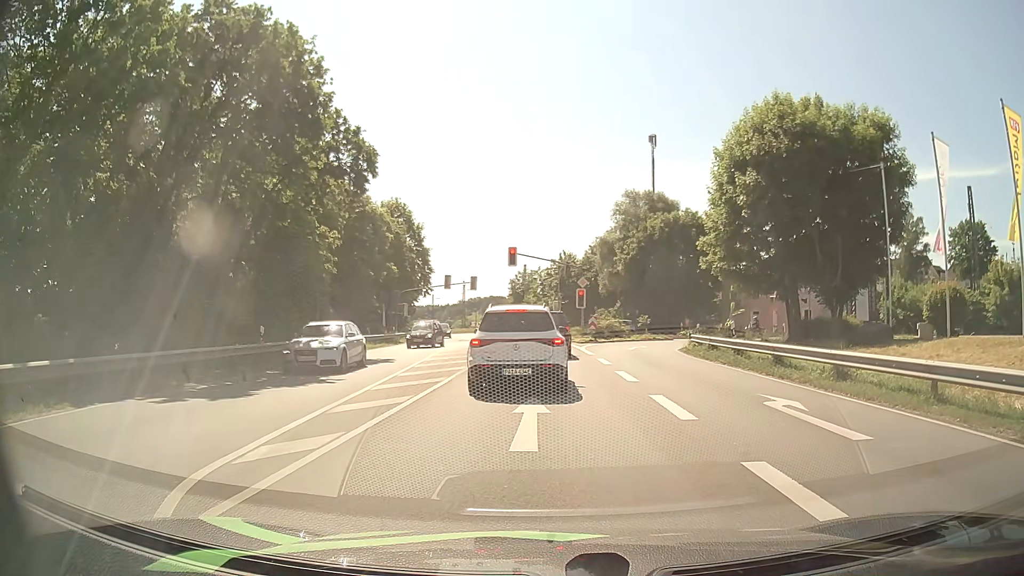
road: tertiary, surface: asphalt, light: Day
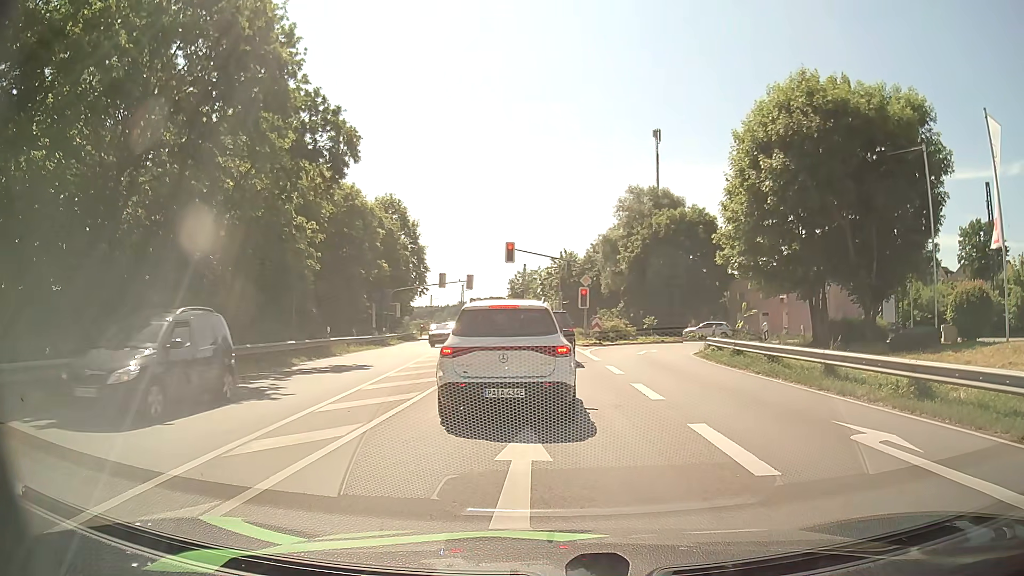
(0.0, +3.4) m; -1°
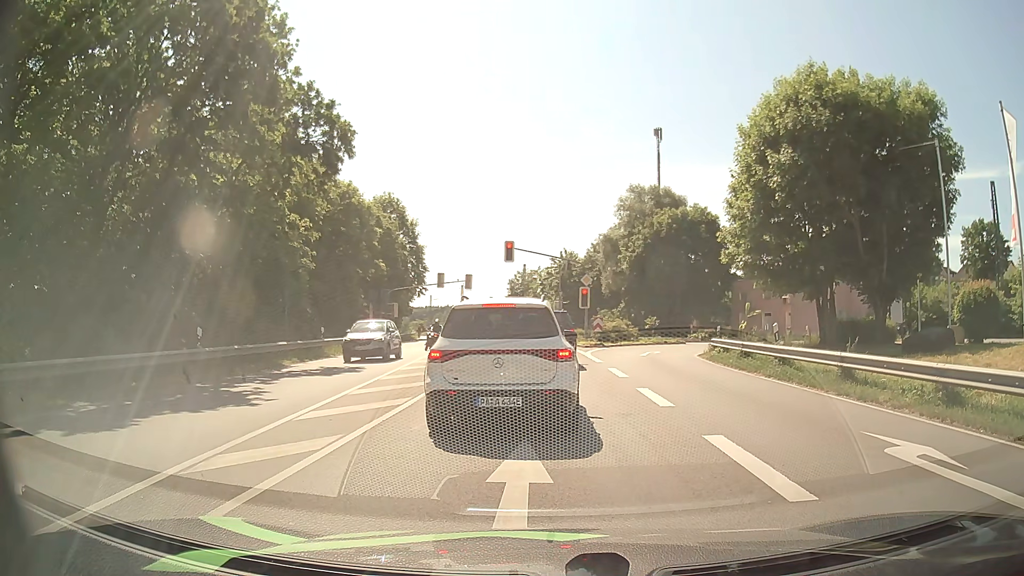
(0.0, +0.9) m; 0°
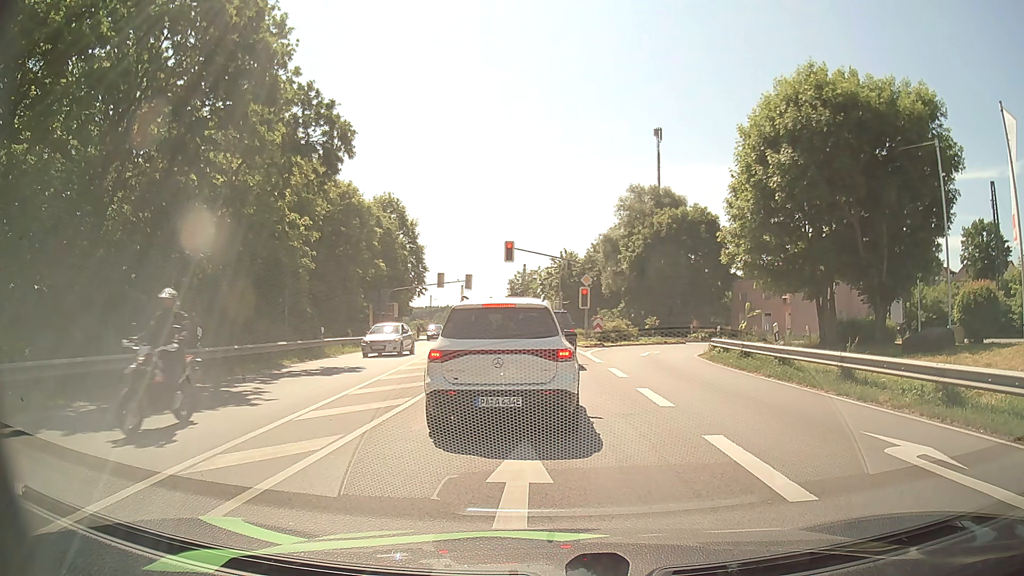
(0.0, 0.0) m; 0°
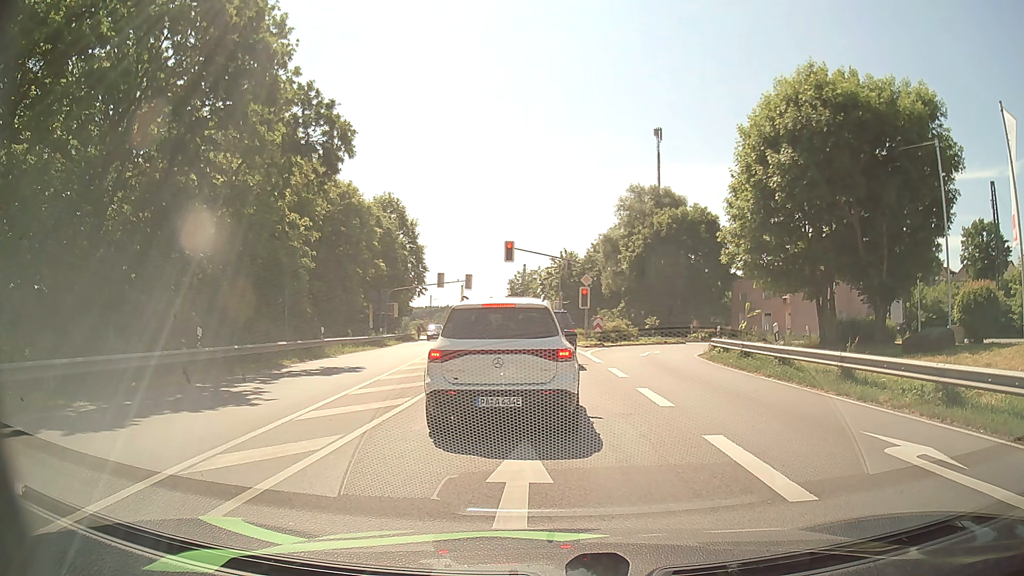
(0.0, 0.0) m; 0°
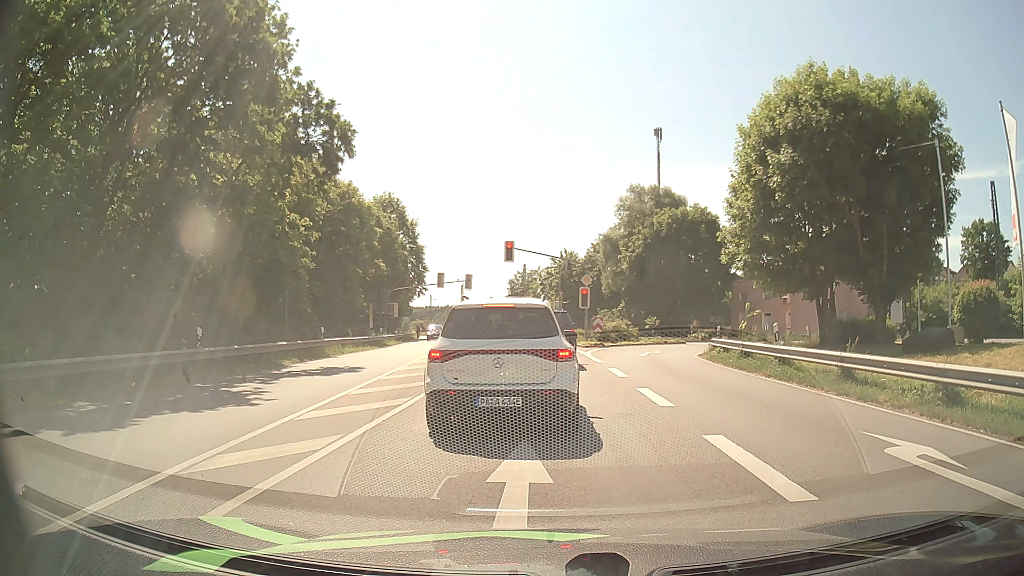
(0.0, 0.0) m; 0°
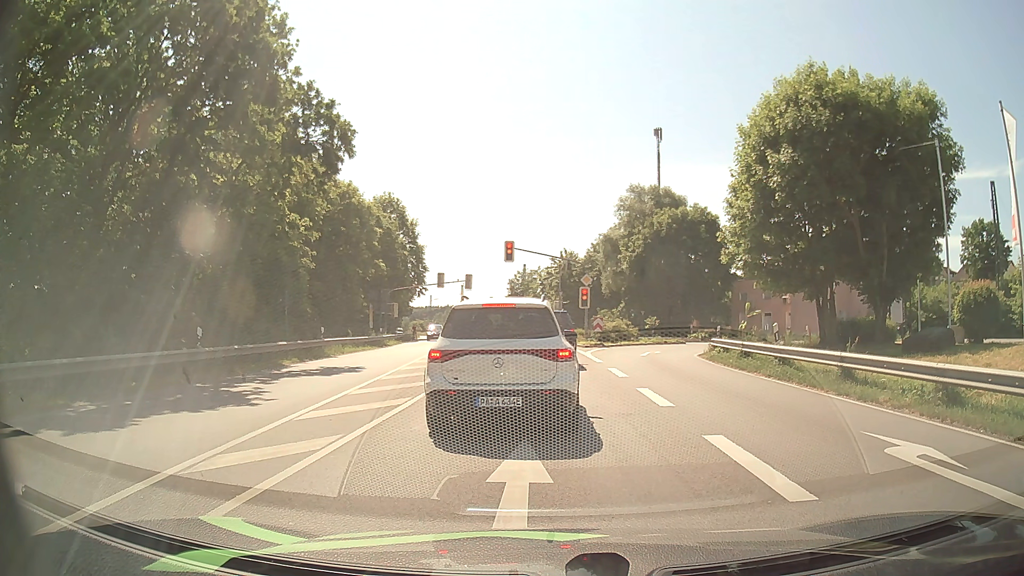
(0.0, 0.0) m; 0°
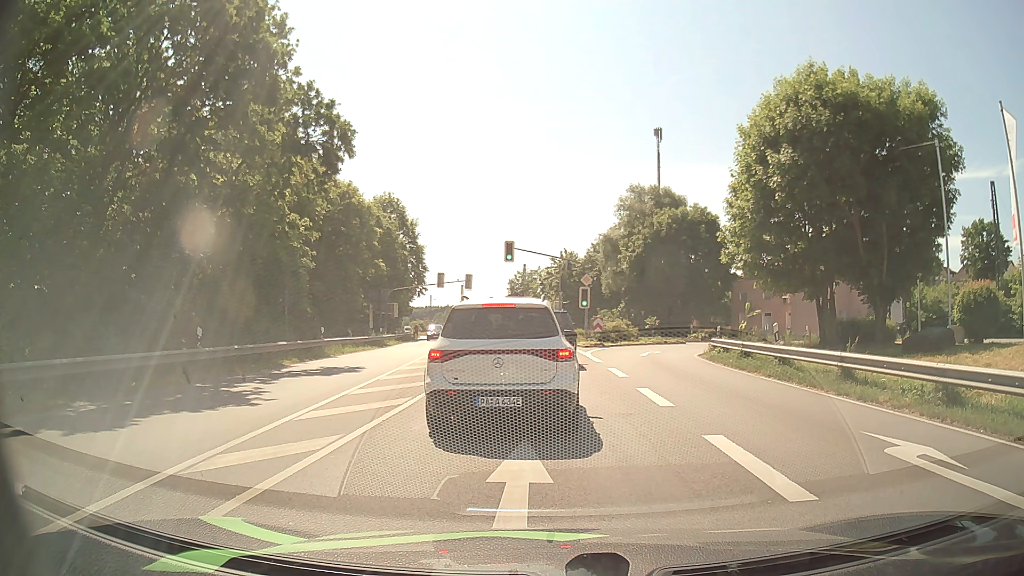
(0.0, 0.0) m; 0°
(0, +10) (0, +20) (0, +30) (0, +40) (0, +50) (-1, +60) (-1, +70) (-2, +80) (-4, +90) (-5, +100) m
